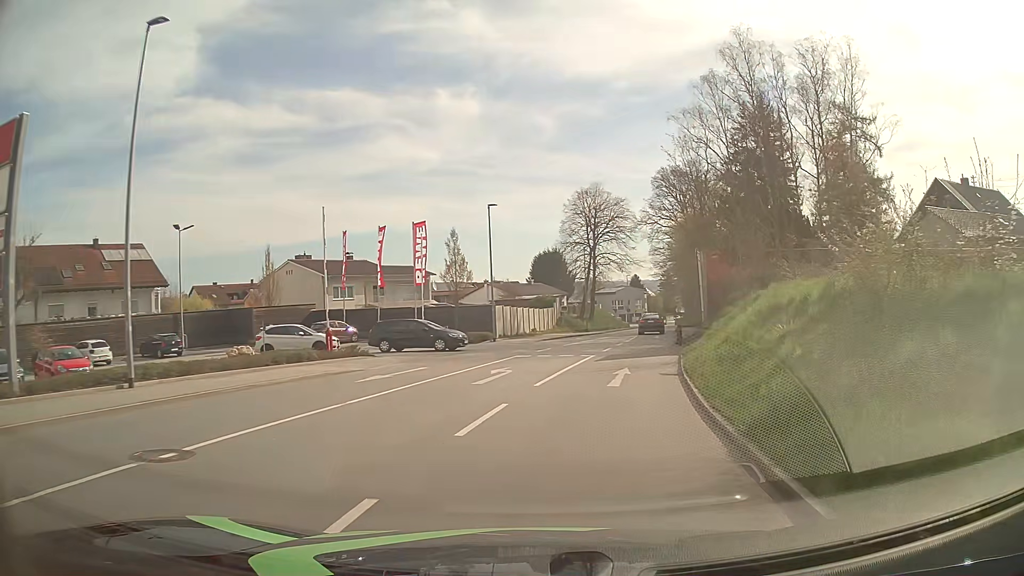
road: tertiary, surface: asphalt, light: Day
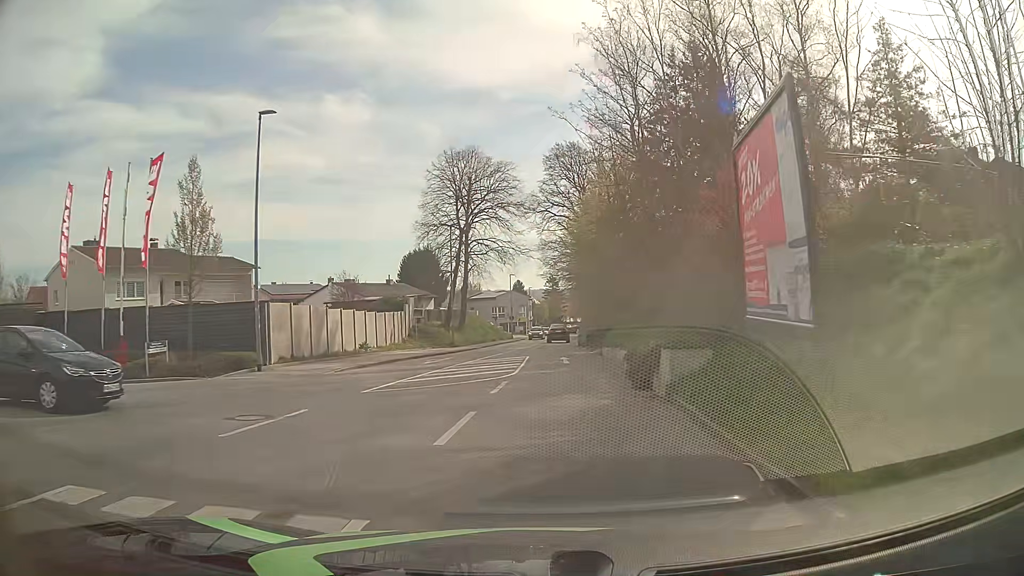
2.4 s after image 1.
(+2.3, +19.7) m; +11°
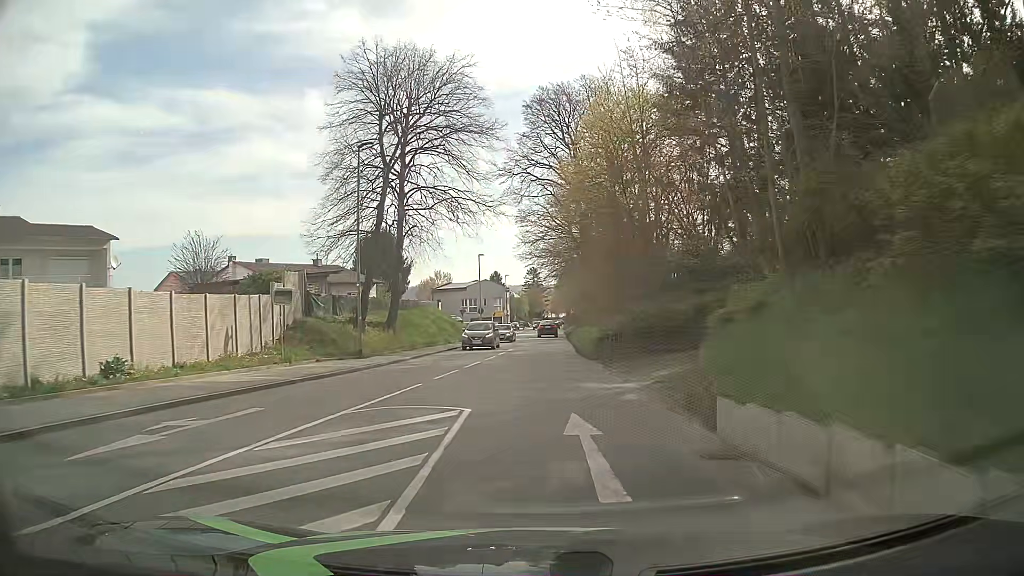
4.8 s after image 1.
(+0.3, +19.7) m; +2°
(0, +10) (0, +20) (0, +30) (0, +40) (0, +50) (+1, +60) (+1, +70) (+1, +80) (+2, +90) (+2, +100) m
